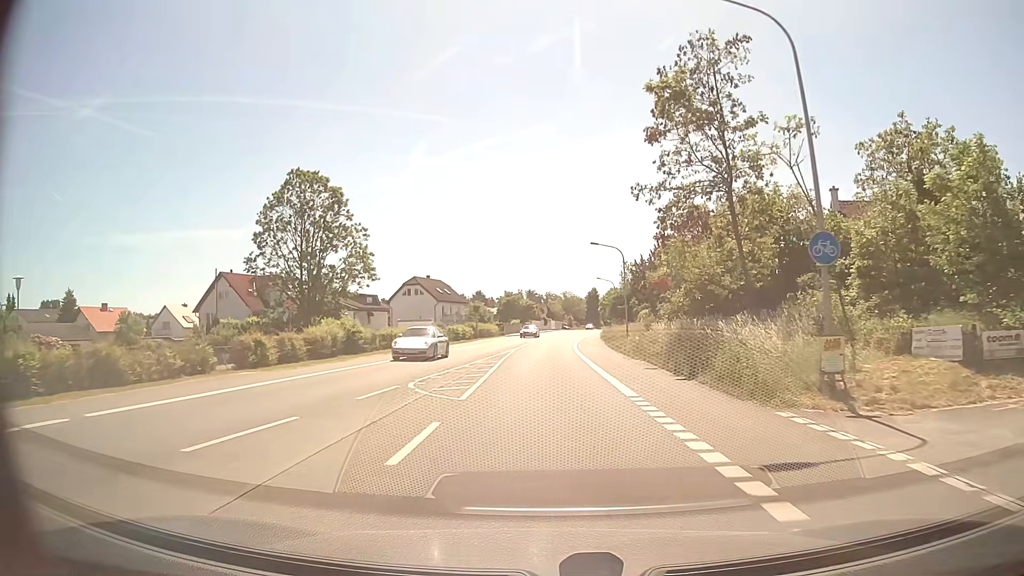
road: primary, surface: asphalt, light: Day
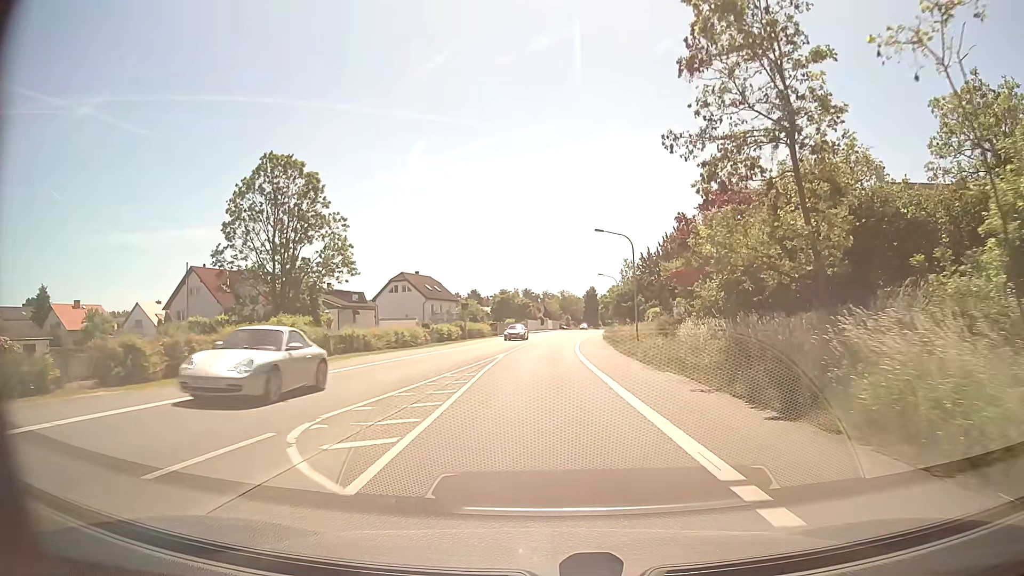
(0.0, +7.2) m; 0°
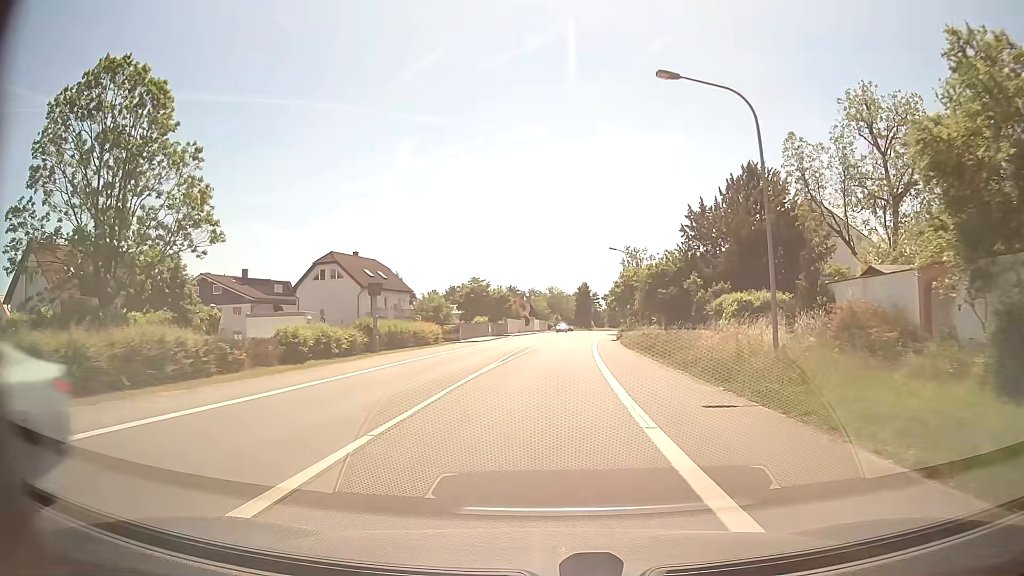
(+0.3, +28.8) m; +1°
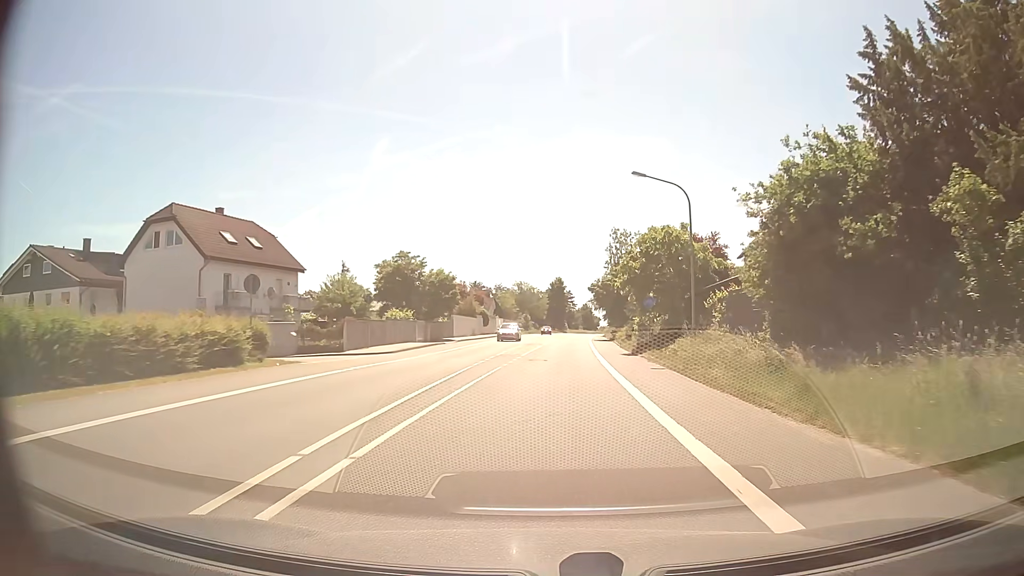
(+0.6, +28.5) m; +2°
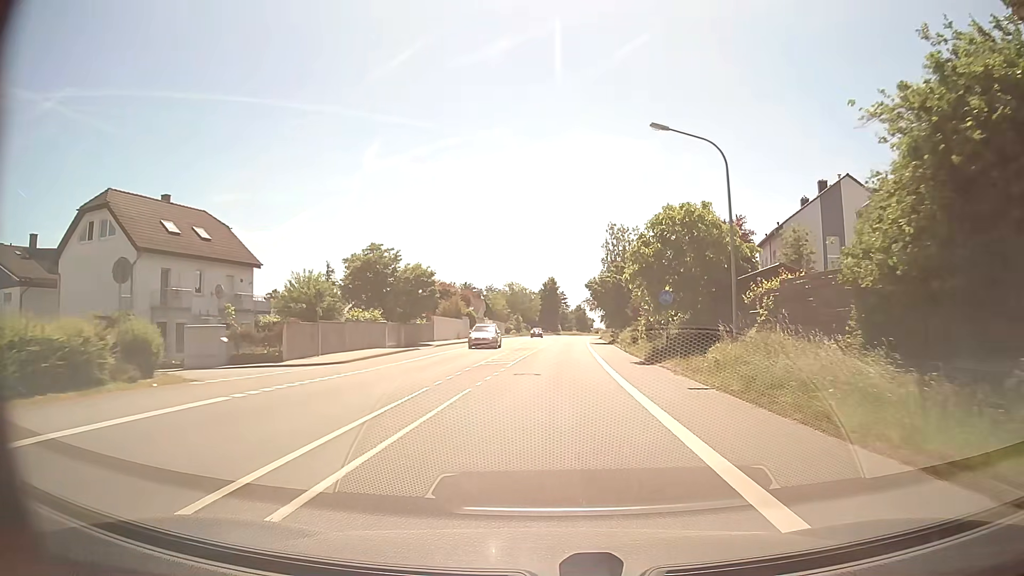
(+0.1, +7.1) m; +1°
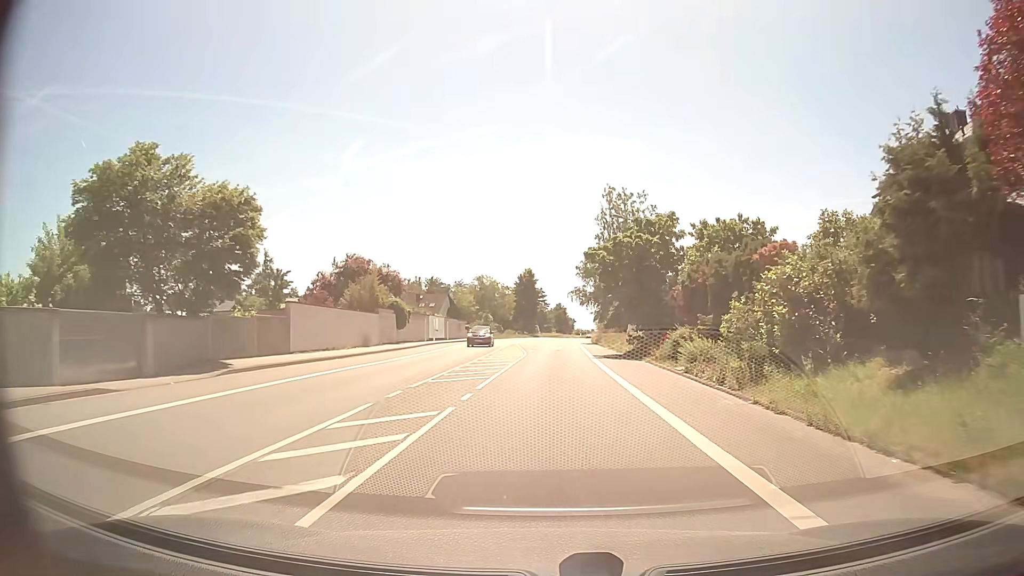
(+0.6, +28.2) m; +2°
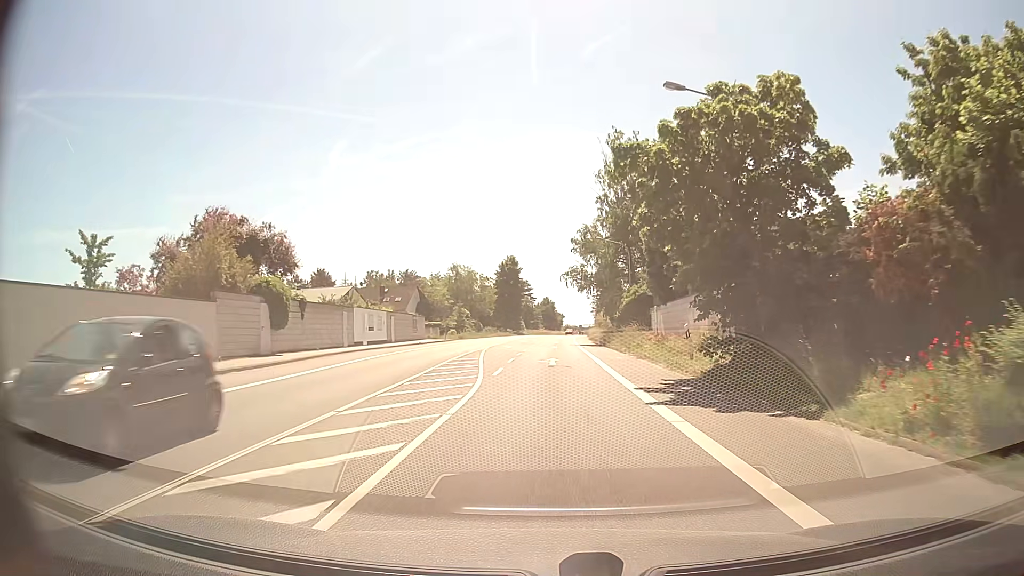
(+0.2, +21.0) m; +1°
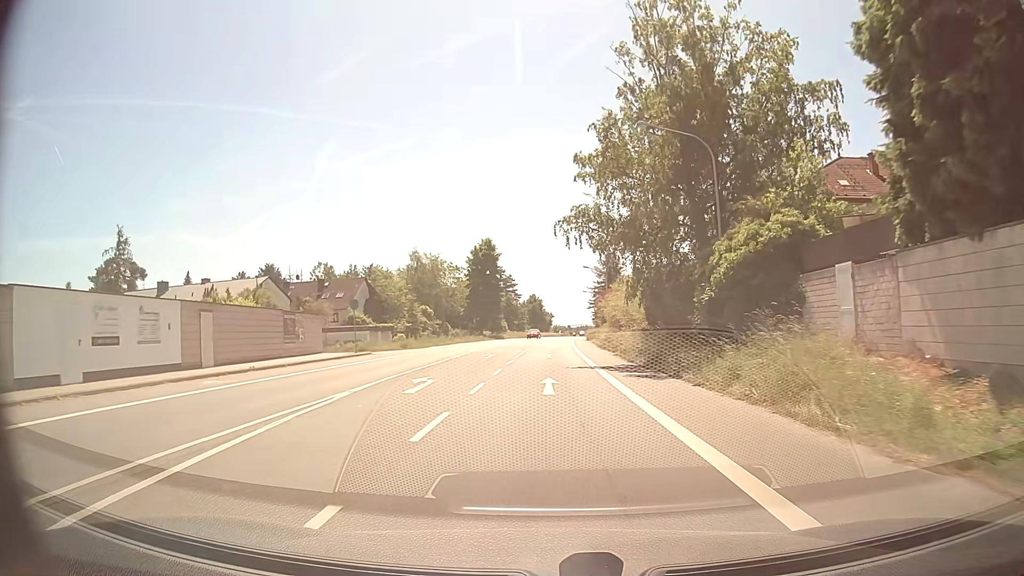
(+0.3, +28.1) m; +1°
(0, +10) (0, +20) (0, +30) (0, +40) (+1, +50) (+1, +60) (+1, +70) (+2, +80) (+2, +90) (+3, +100) m
